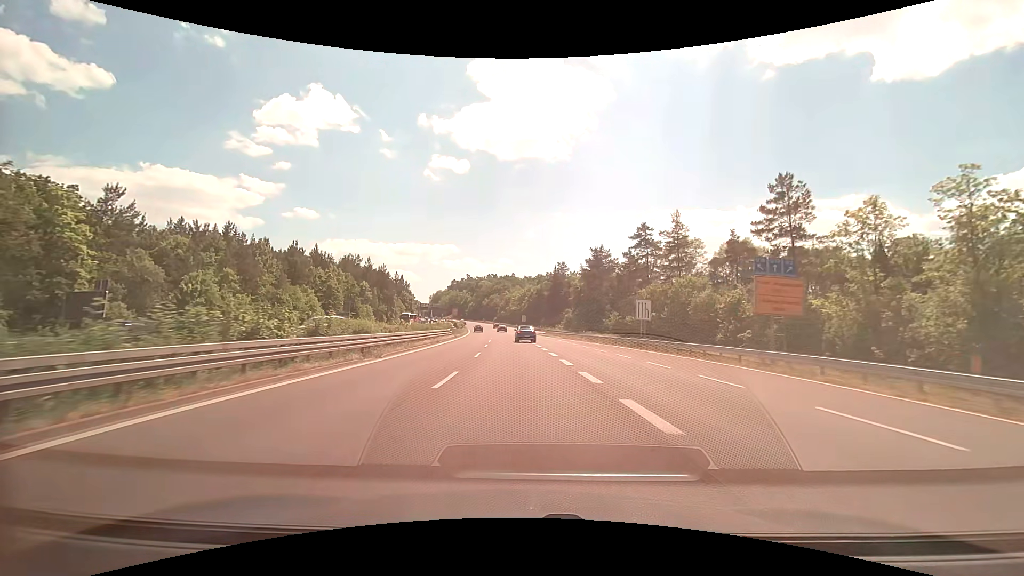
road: trunk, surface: asphalt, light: Day
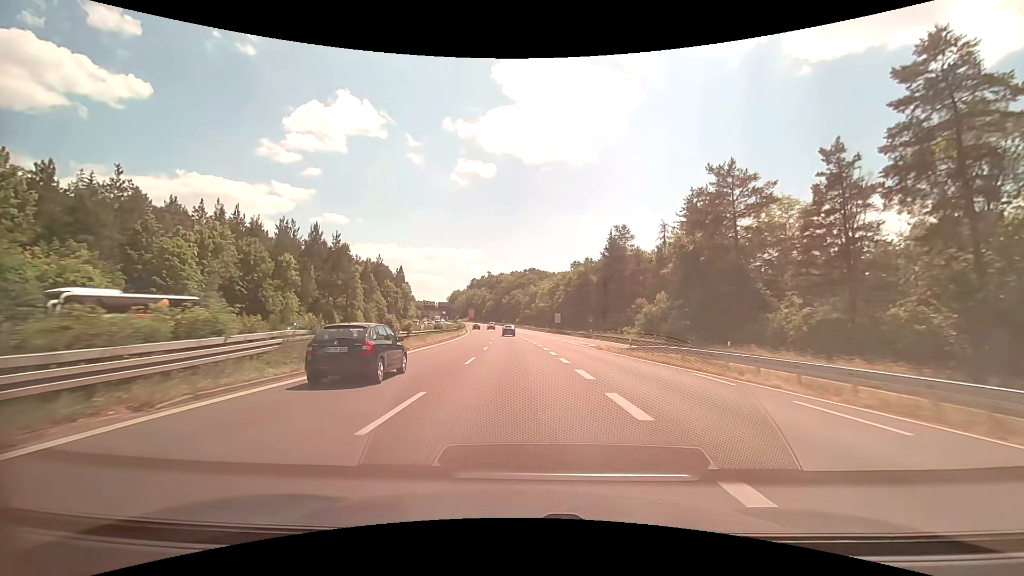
(-1.5, +53.2) m; -3°
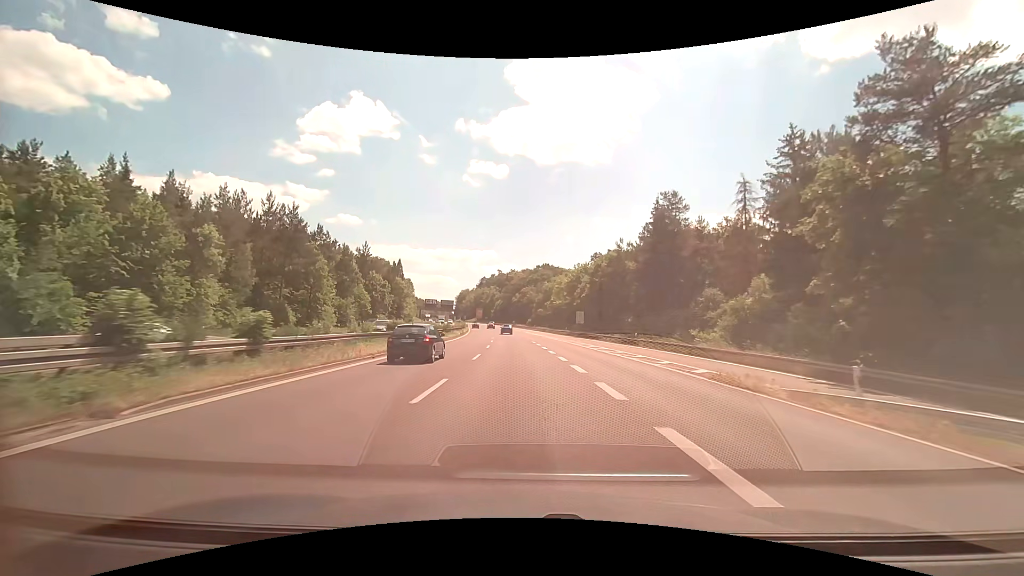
(-0.2, +21.7) m; -1°
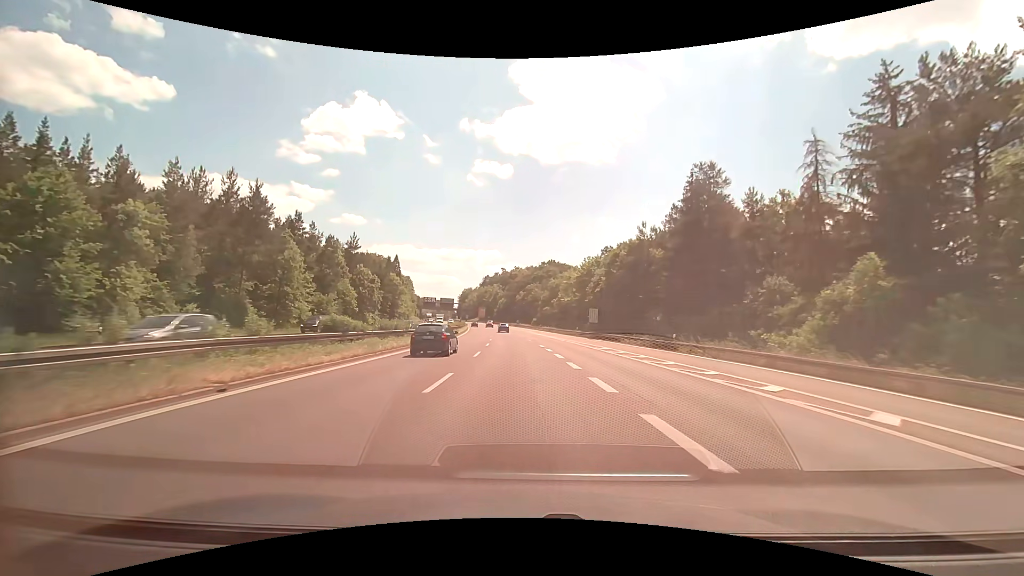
(-0.1, +10.9) m; -1°
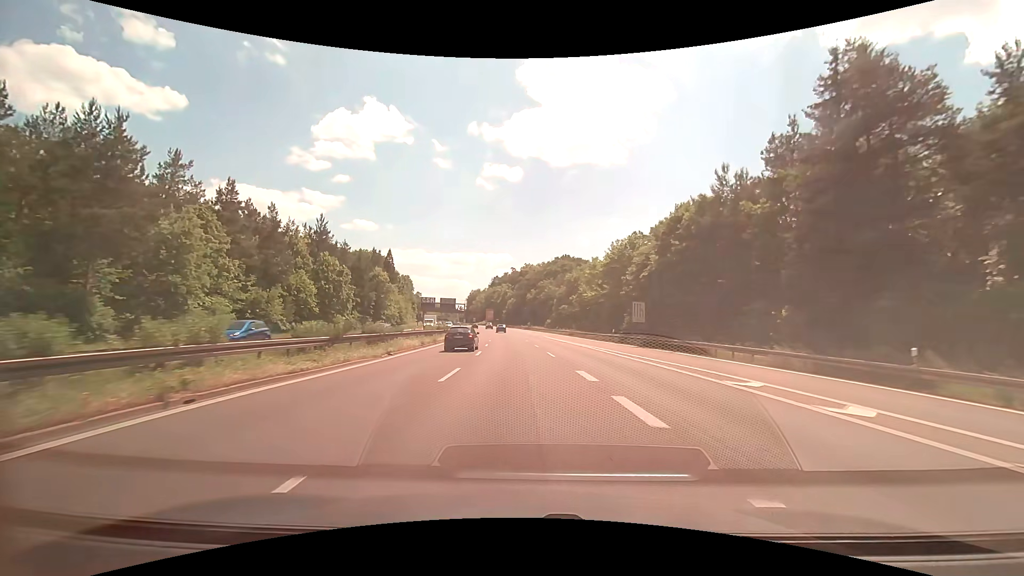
(-0.1, +21.8) m; -1°
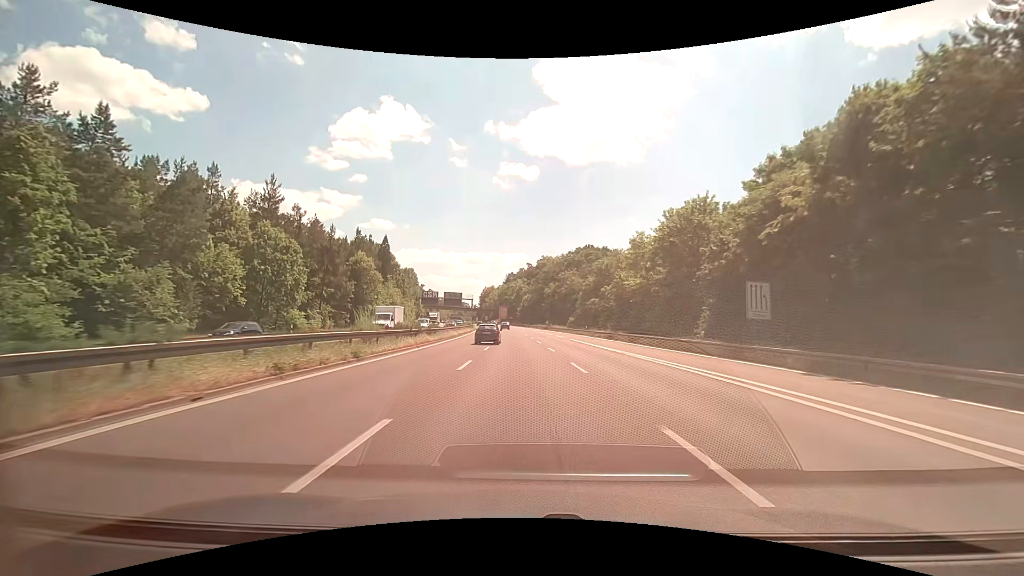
(-0.3, +21.6) m; -1°
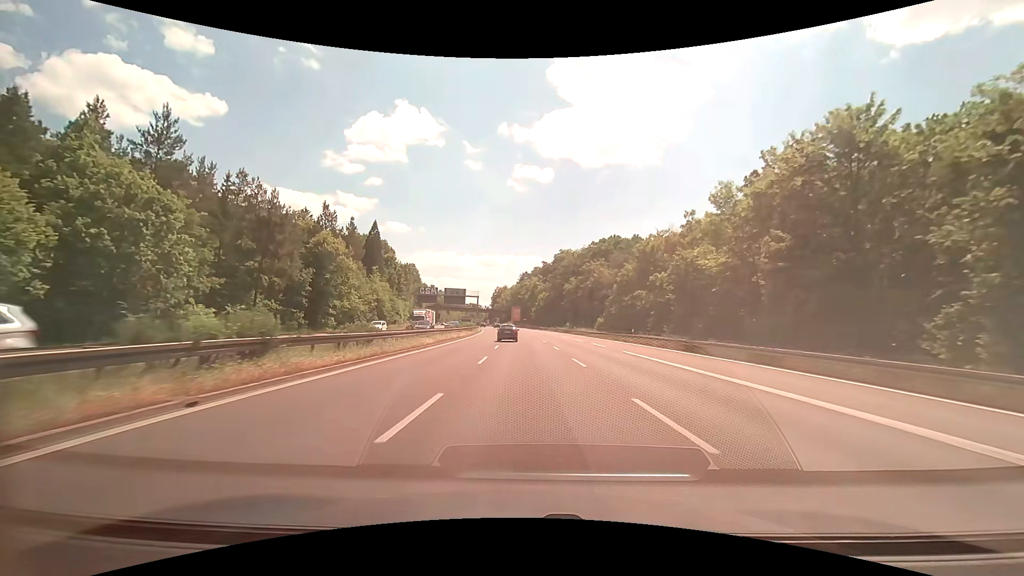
(-0.4, +21.4) m; -2°
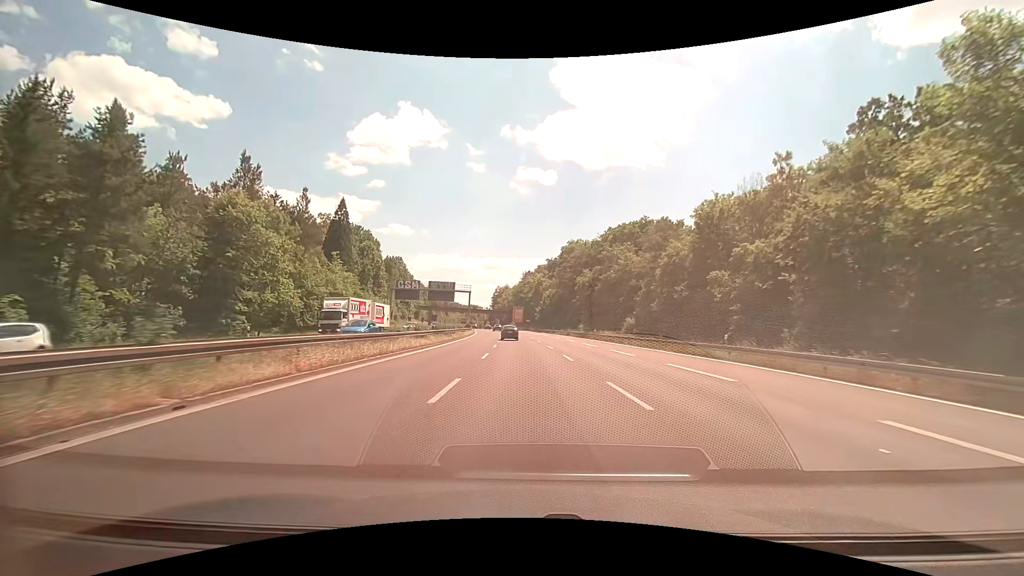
(-0.1, +21.1) m; 0°
(0, +10) (0, +20) (0, +30) (0, +40) (-1, +50) (-1, +60) (-1, +70) (0, +80) (-1, +90) (-1, +100) m
